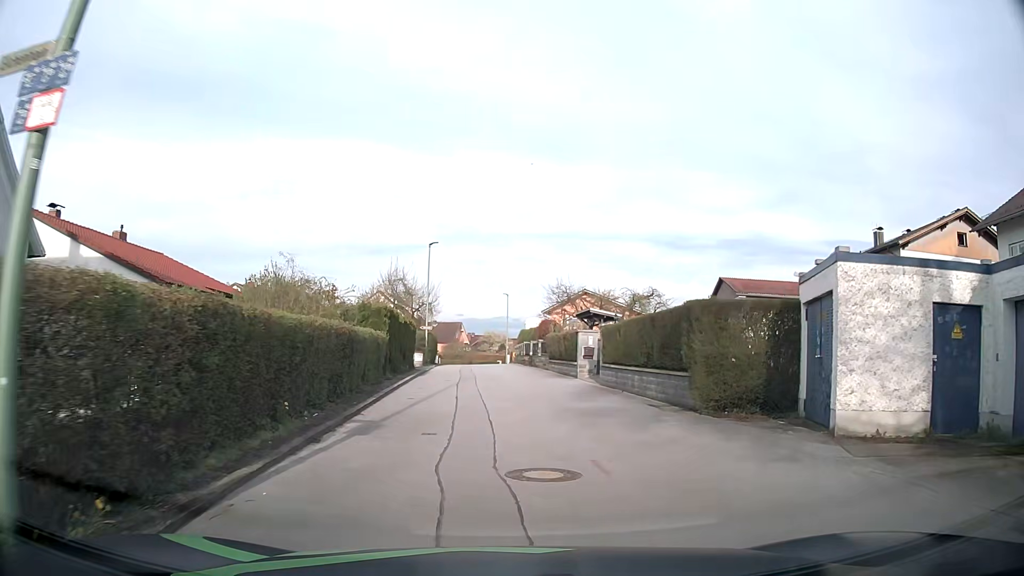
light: Day
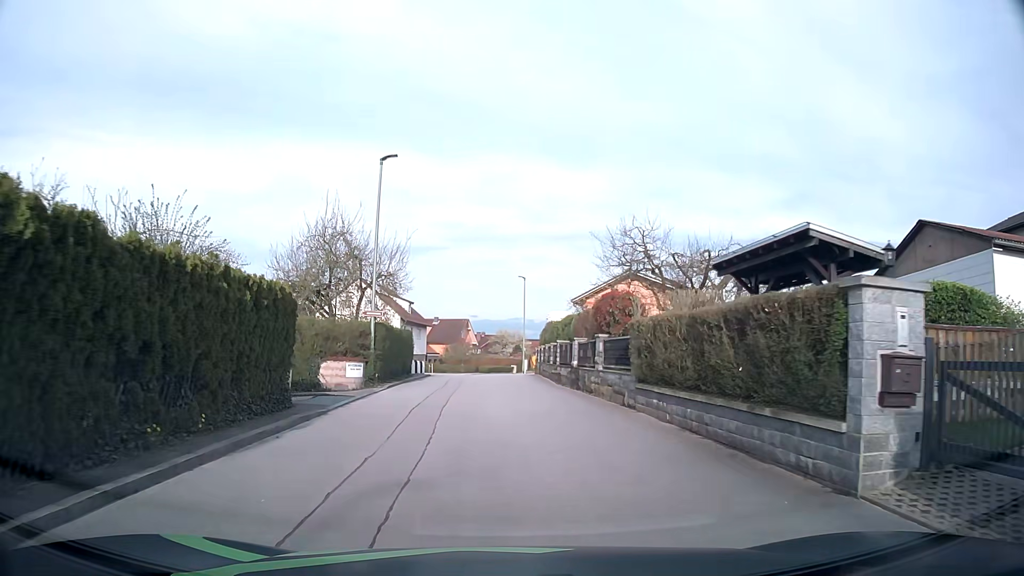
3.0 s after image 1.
(-0.2, +21.2) m; -2°
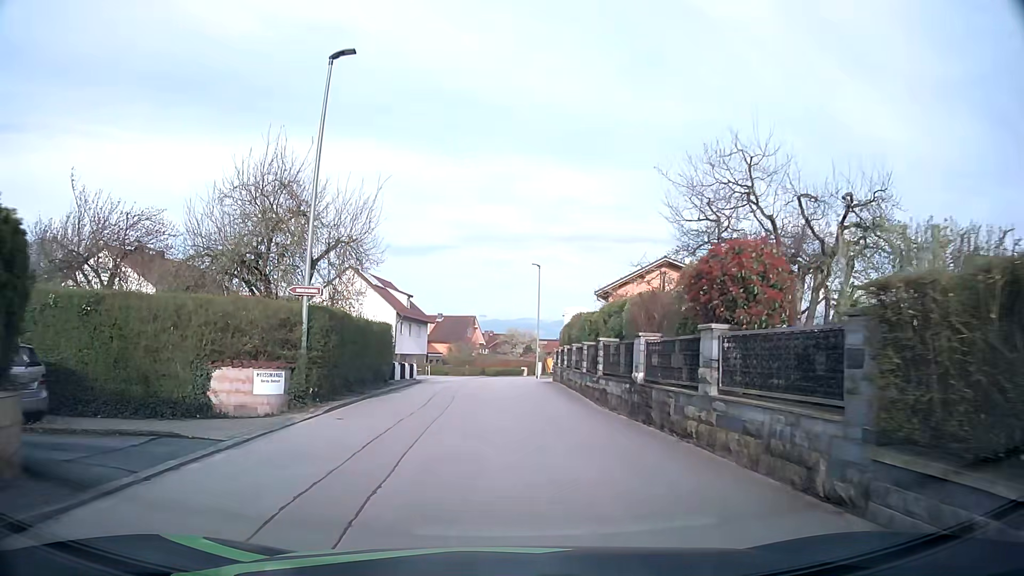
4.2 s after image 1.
(-0.1, +9.0) m; -1°
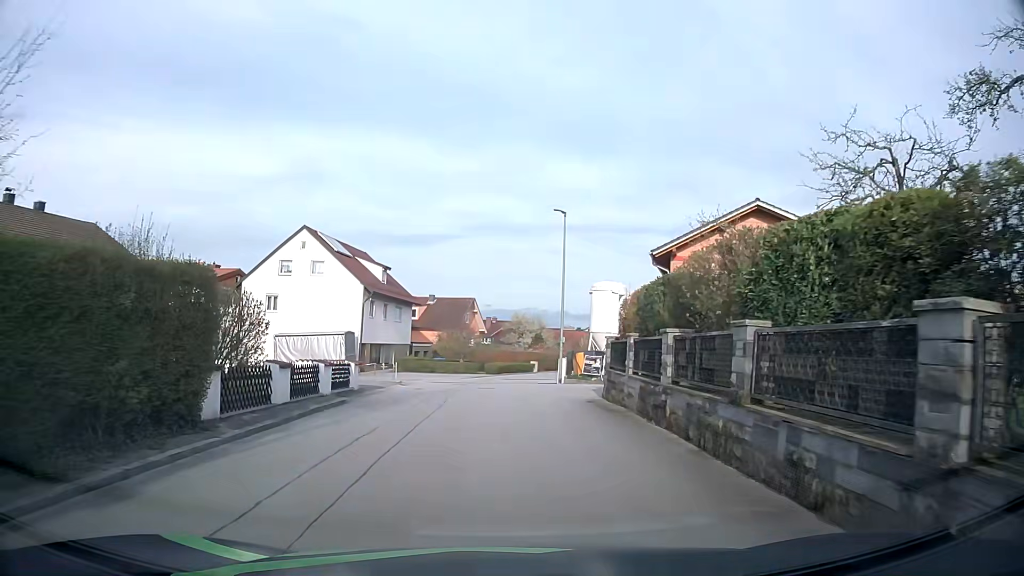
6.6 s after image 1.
(-0.1, +16.8) m; -1°
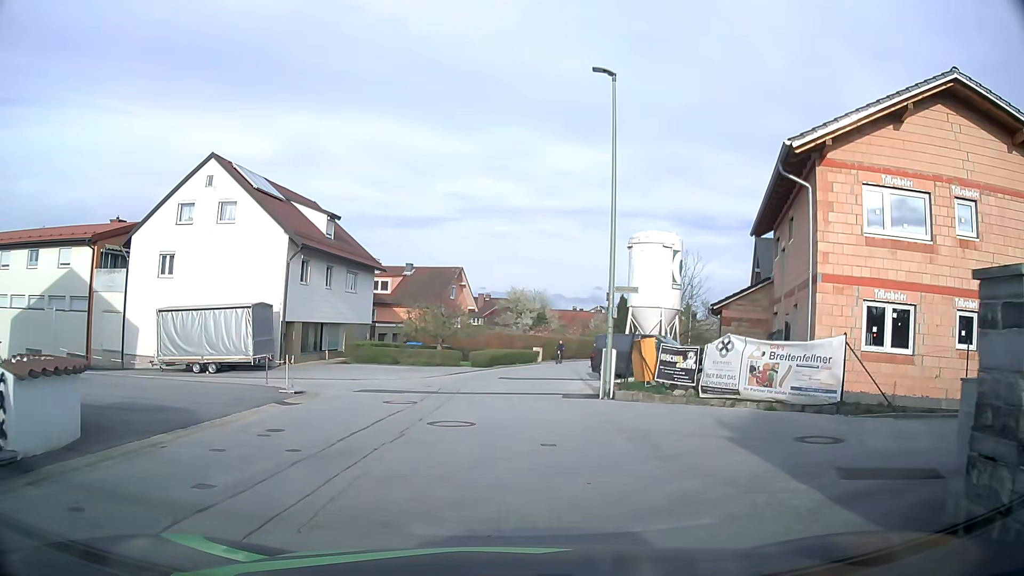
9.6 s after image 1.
(+0.1, +15.6) m; +1°
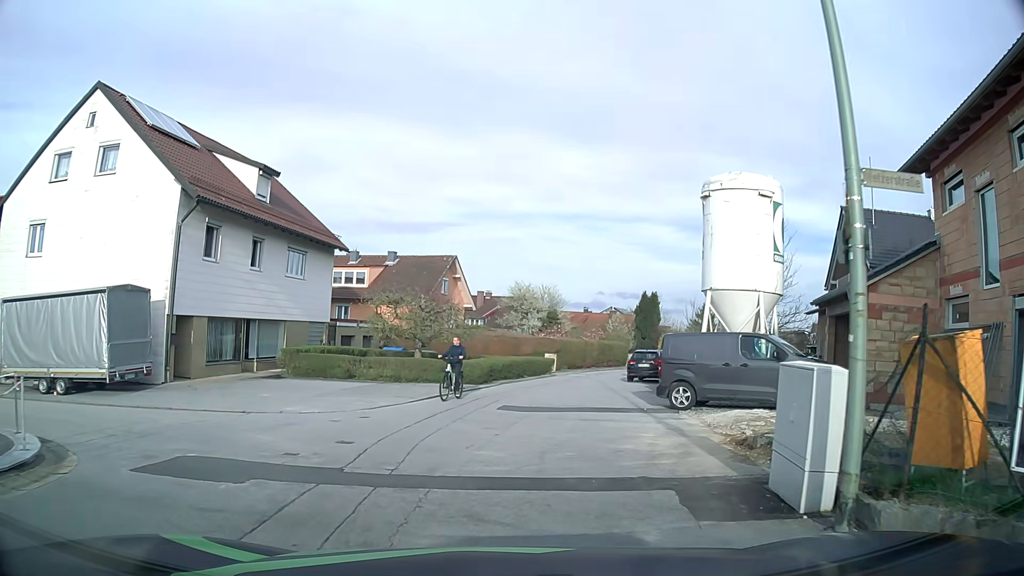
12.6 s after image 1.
(0.0, +11.8) m; 0°
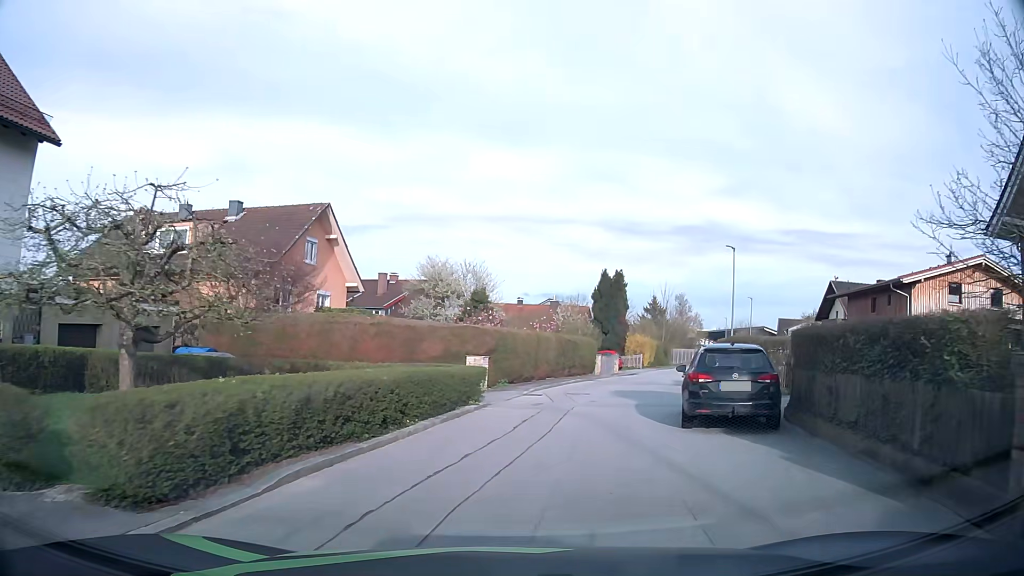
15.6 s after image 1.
(+1.1, +19.7) m; +7°
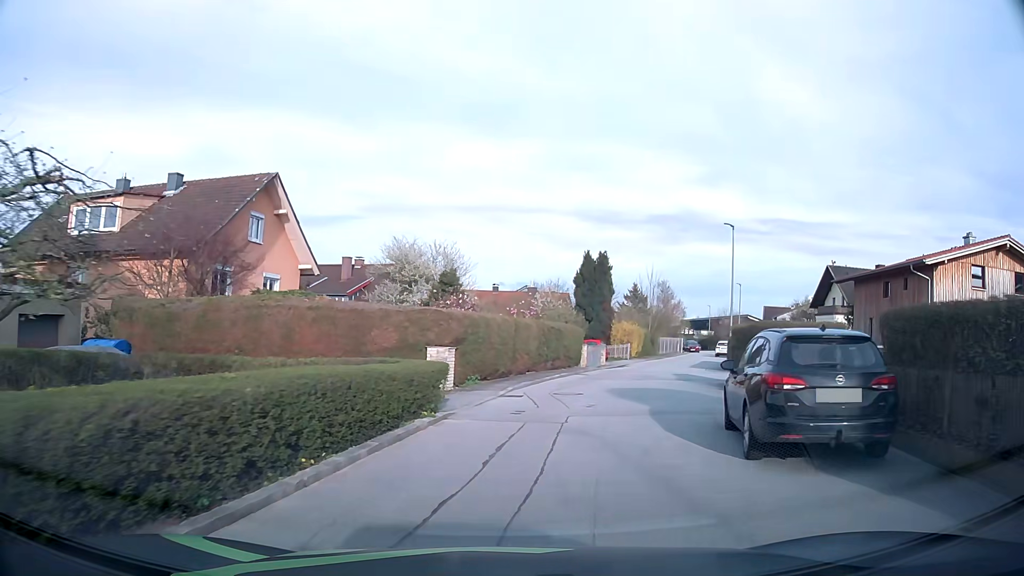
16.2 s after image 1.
(0.0, +4.4) m; +1°
(+1, +10) (+3, +20) (+6, +29) (+9, +39) (+12, +48) (+16, +58) (+19, +67) (+23, +76) (+27, +85) (+29, +95) m
